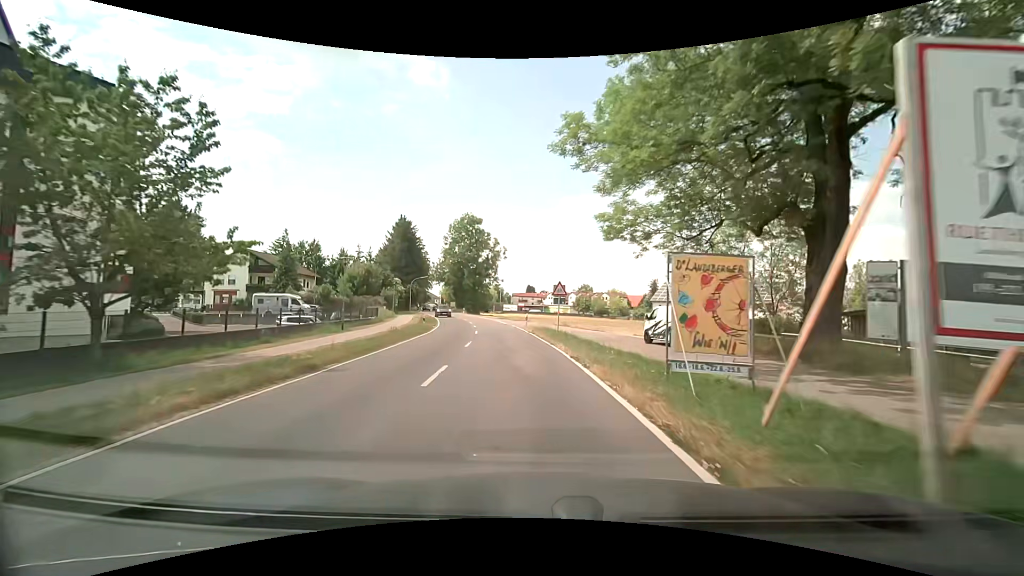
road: tertiary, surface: asphalt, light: Day
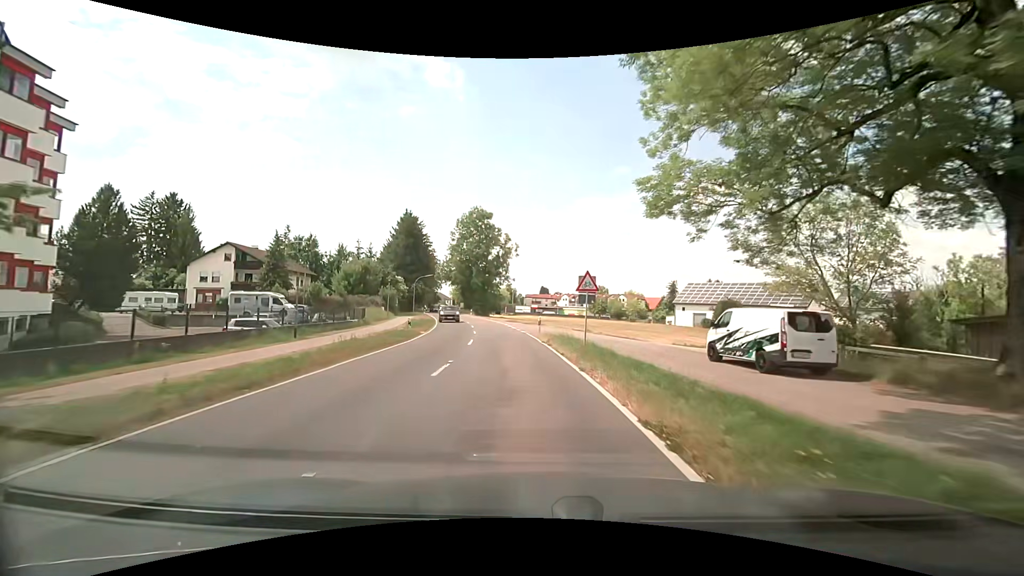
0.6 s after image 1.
(0.0, +7.8) m; -1°
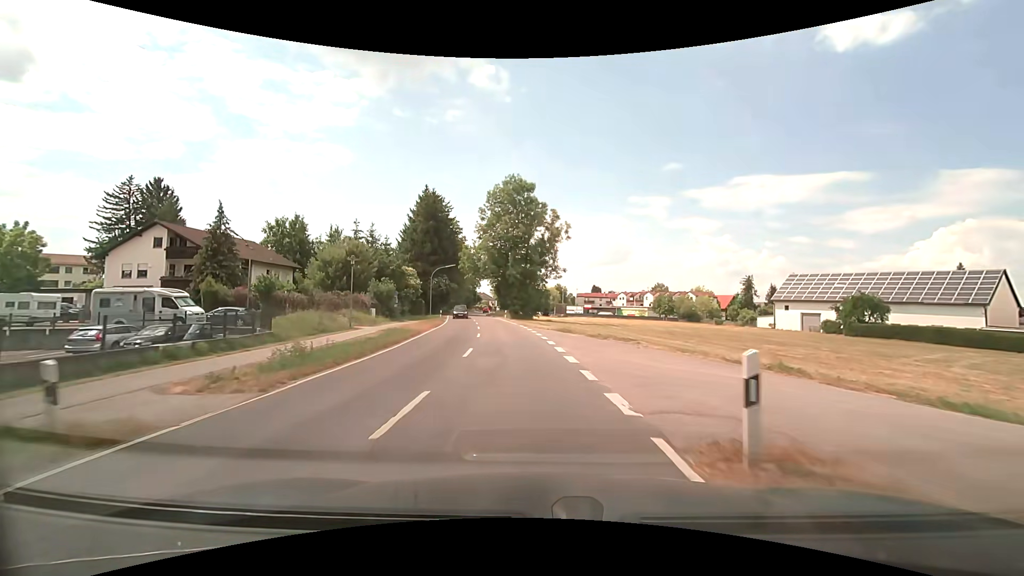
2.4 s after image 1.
(-1.2, +23.3) m; -6°
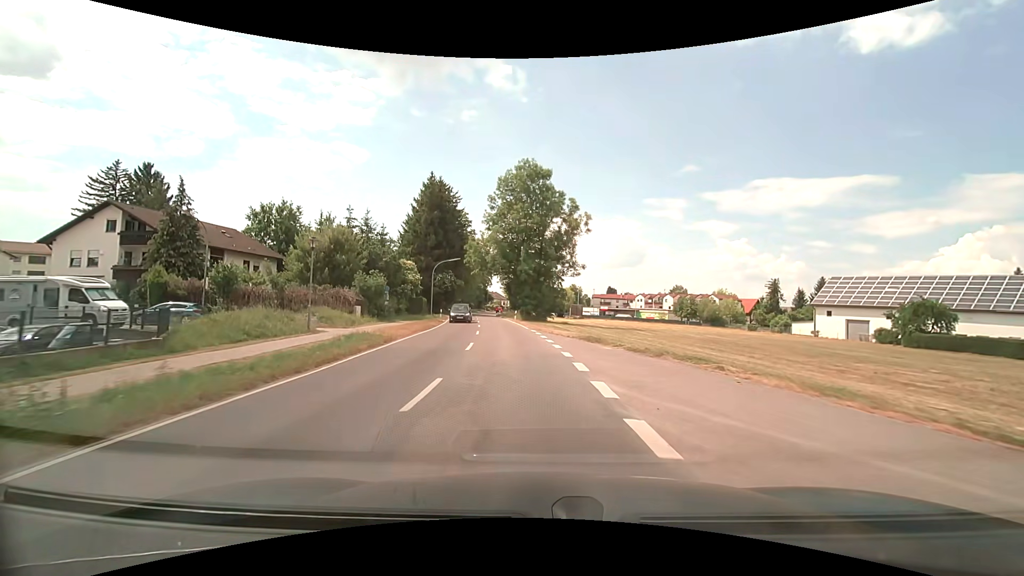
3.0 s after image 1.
(-0.1, +7.8) m; -2°
(0, +10) (-1, +20) (-2, +30) (-3, +40) (-4, +50) (-5, +60) (-7, +70) (-8, +80) (-8, +90) (-9, +100) m
